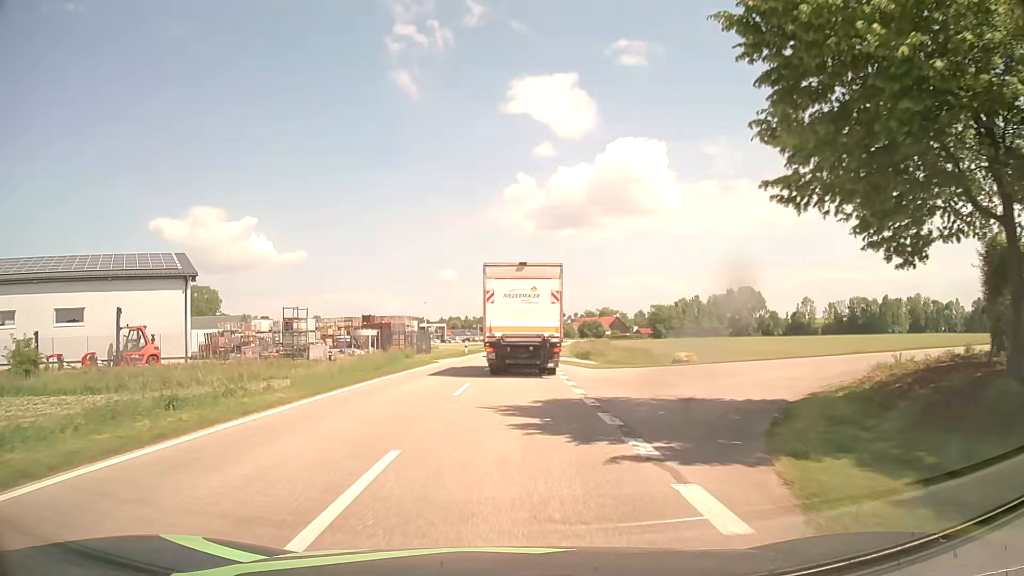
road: tertiary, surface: asphalt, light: Day
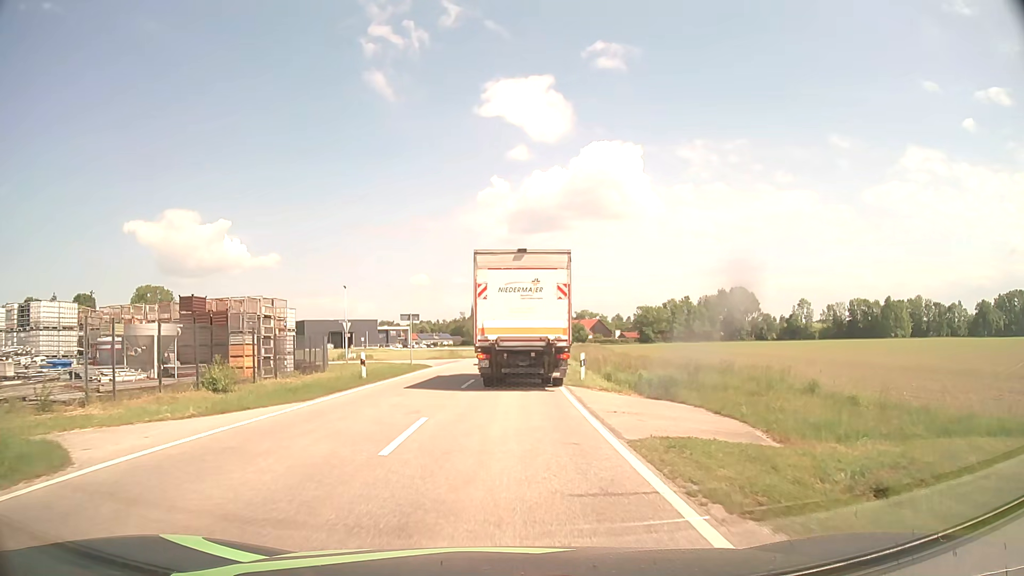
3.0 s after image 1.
(+0.7, +31.7) m; +2°
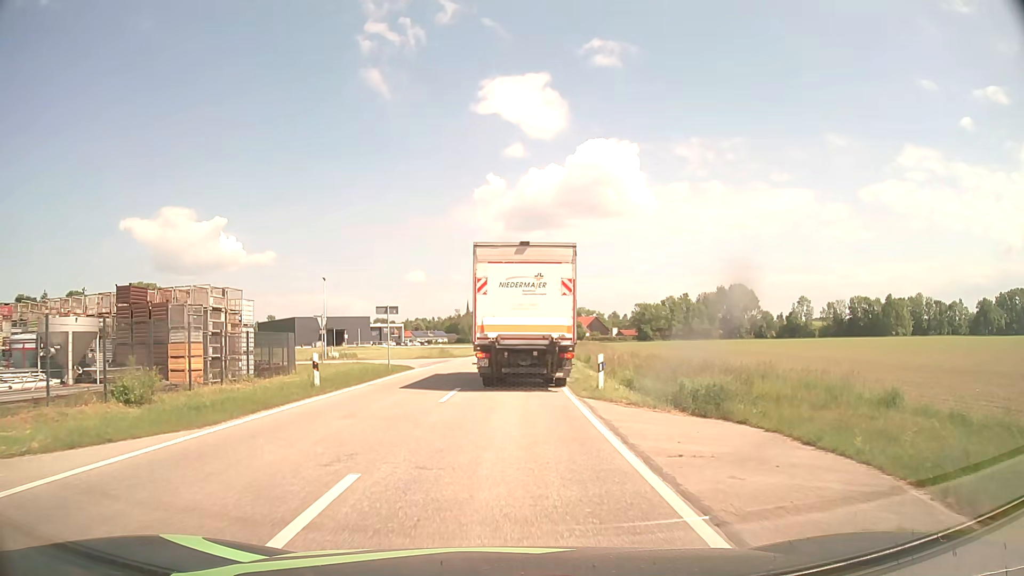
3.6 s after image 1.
(0.0, +5.3) m; +1°
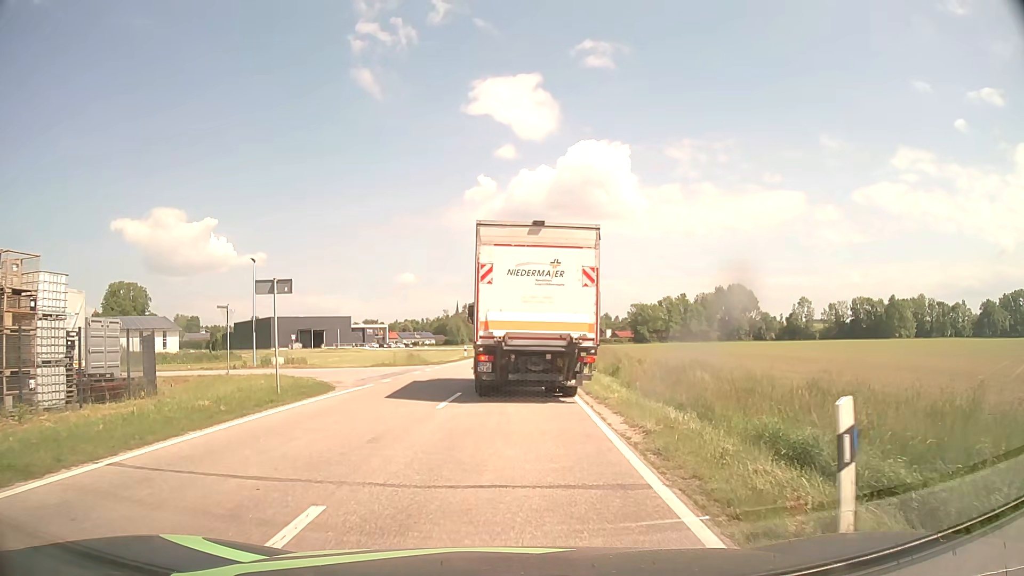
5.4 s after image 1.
(0.0, +13.0) m; 0°
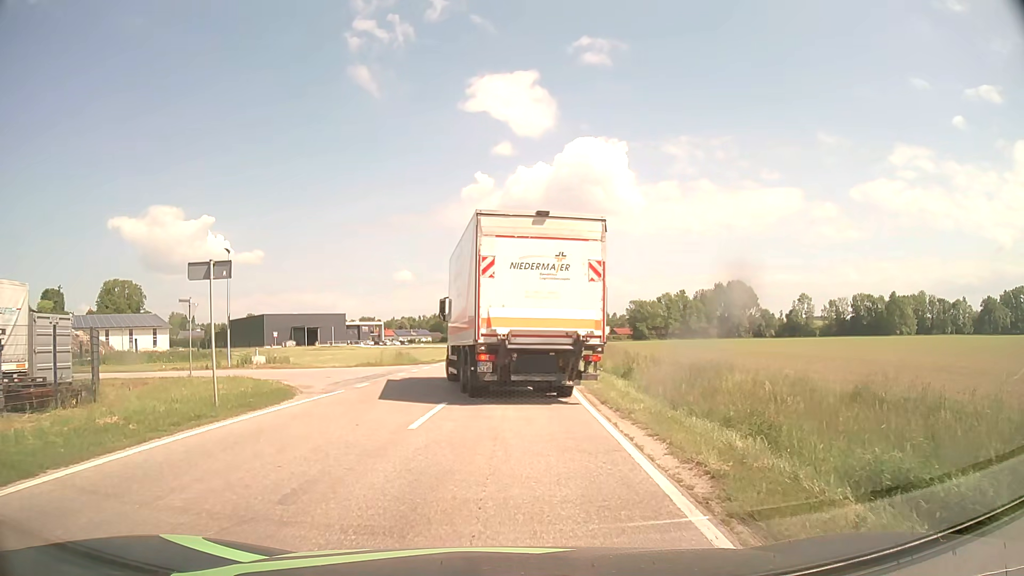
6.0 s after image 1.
(0.0, +3.3) m; +1°
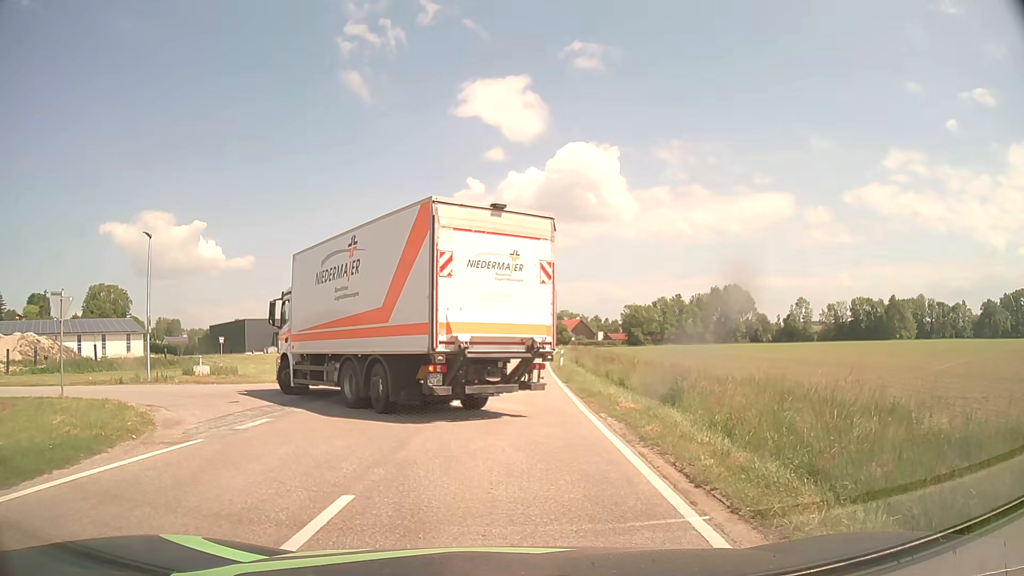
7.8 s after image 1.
(0.0, +7.8) m; +1°
